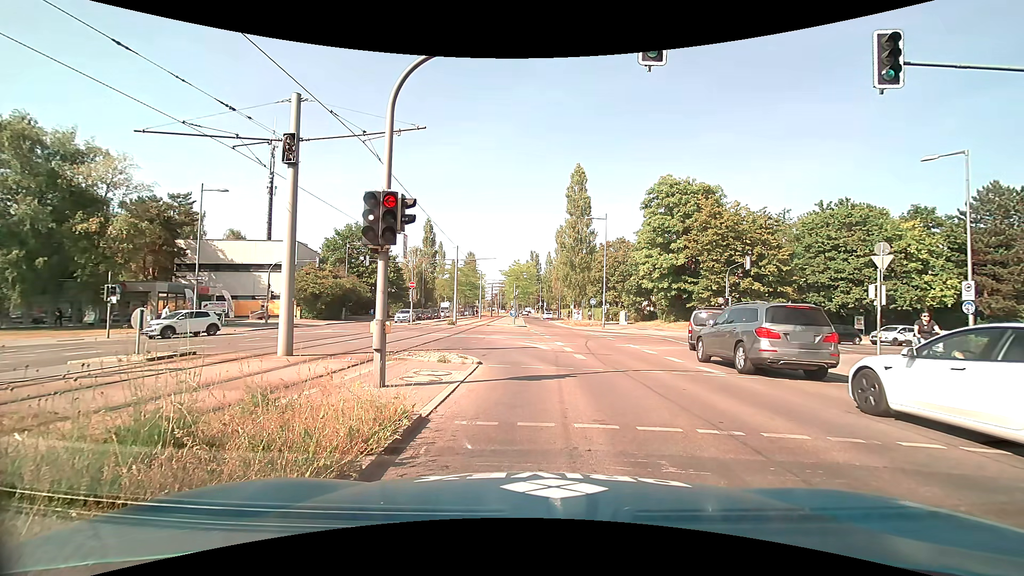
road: secondary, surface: asphalt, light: Day
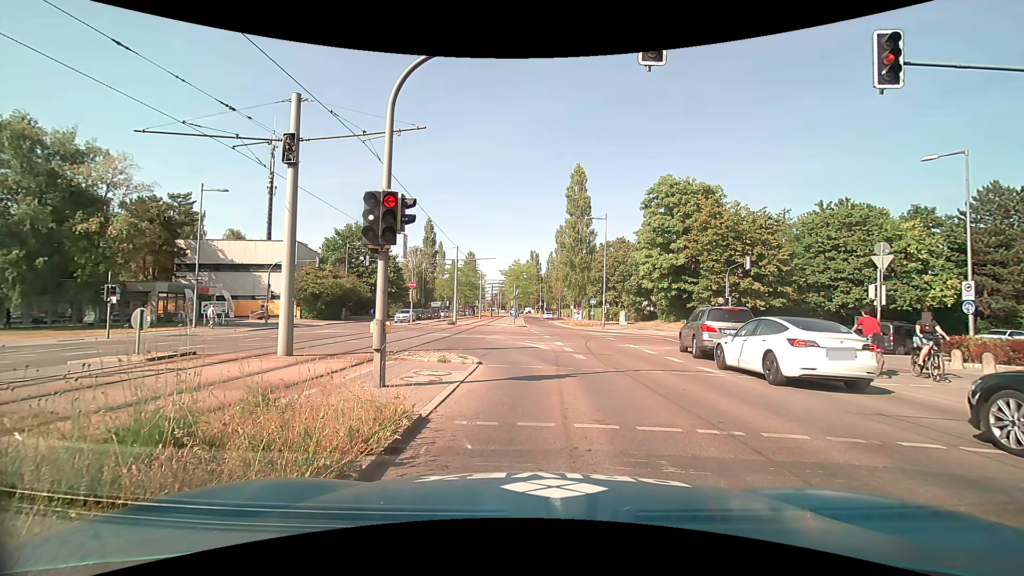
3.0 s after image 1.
(0.0, 0.0) m; 0°
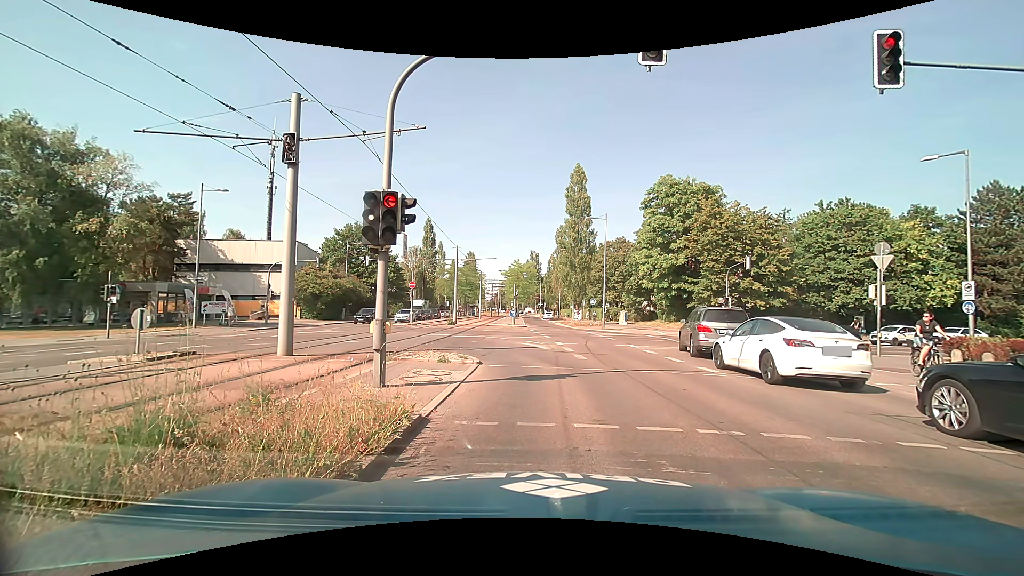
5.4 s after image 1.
(0.0, 0.0) m; 0°
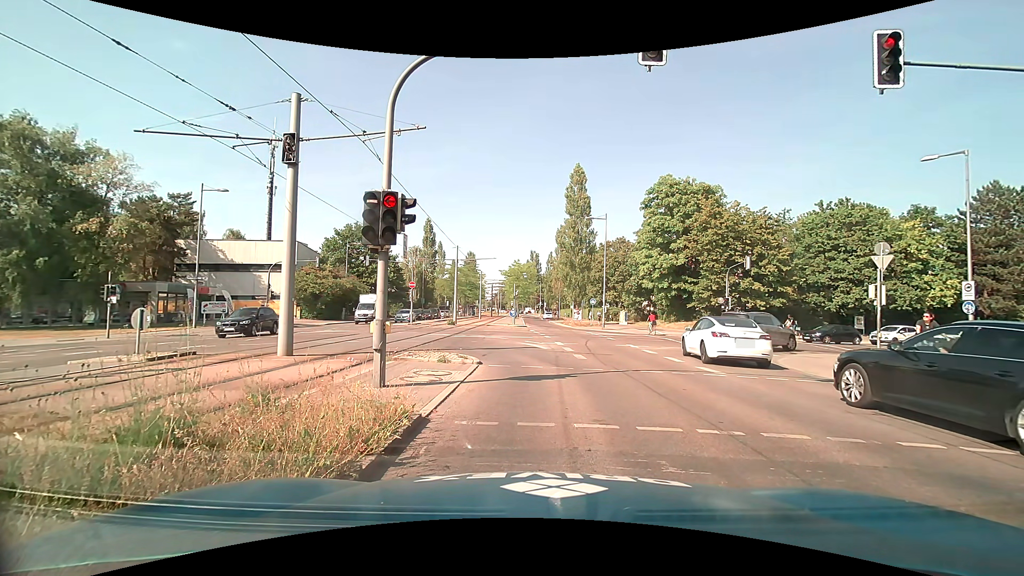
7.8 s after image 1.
(0.0, 0.0) m; 0°
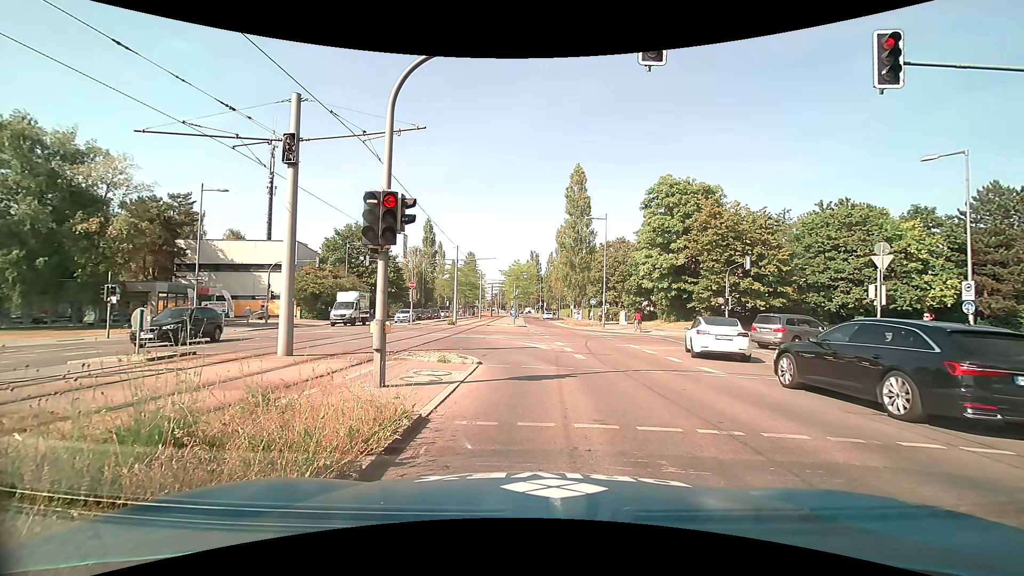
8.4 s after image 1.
(0.0, 0.0) m; 0°
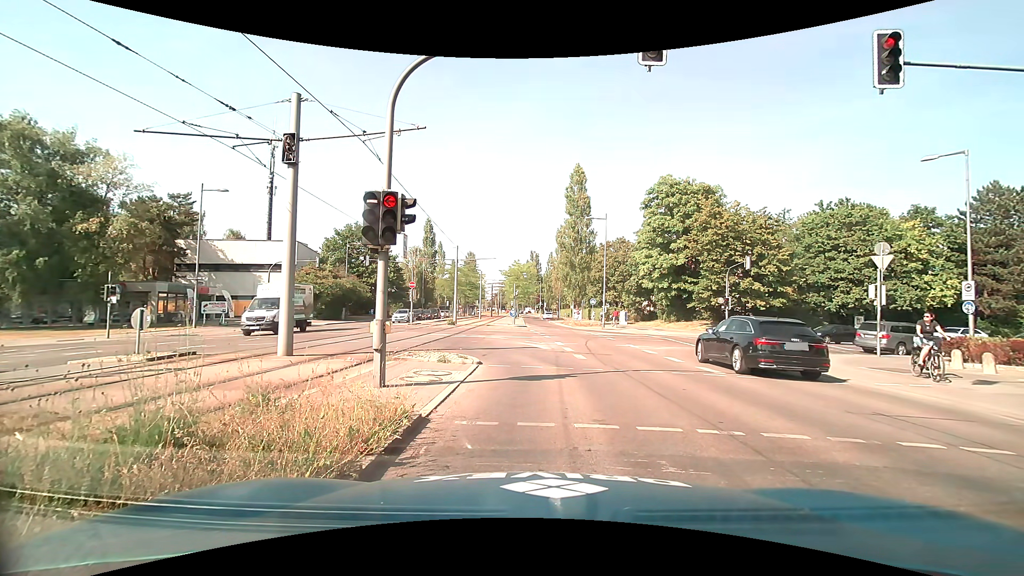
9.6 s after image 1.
(0.0, 0.0) m; 0°
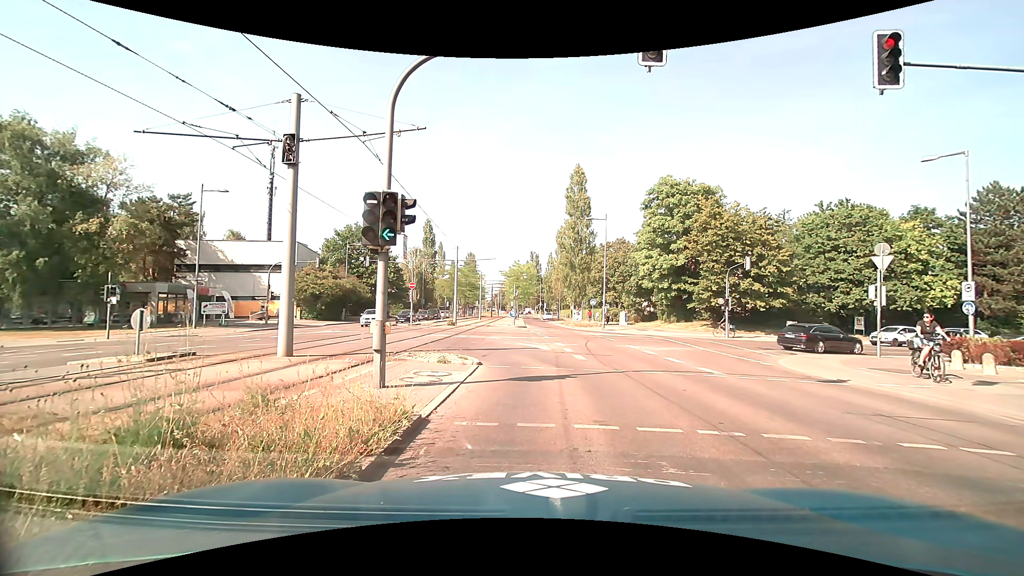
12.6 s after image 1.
(0.0, 0.0) m; 0°
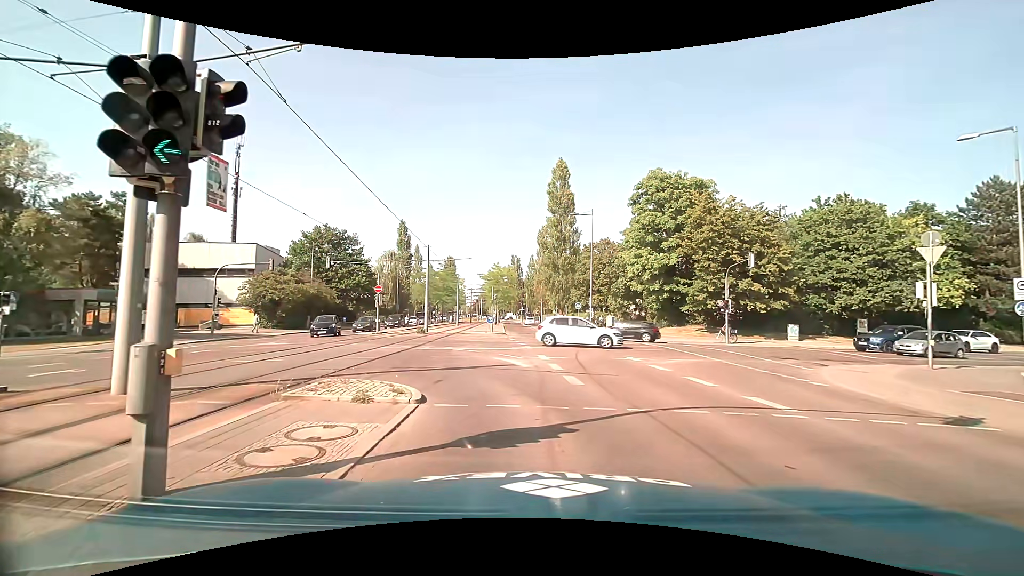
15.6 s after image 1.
(0.0, +4.6) m; +4°
